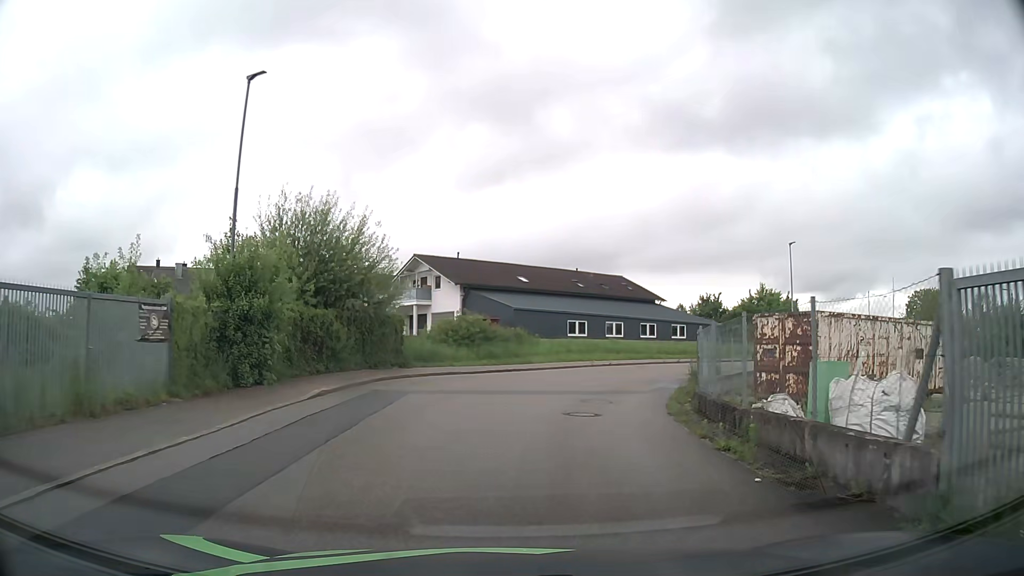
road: residential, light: Day
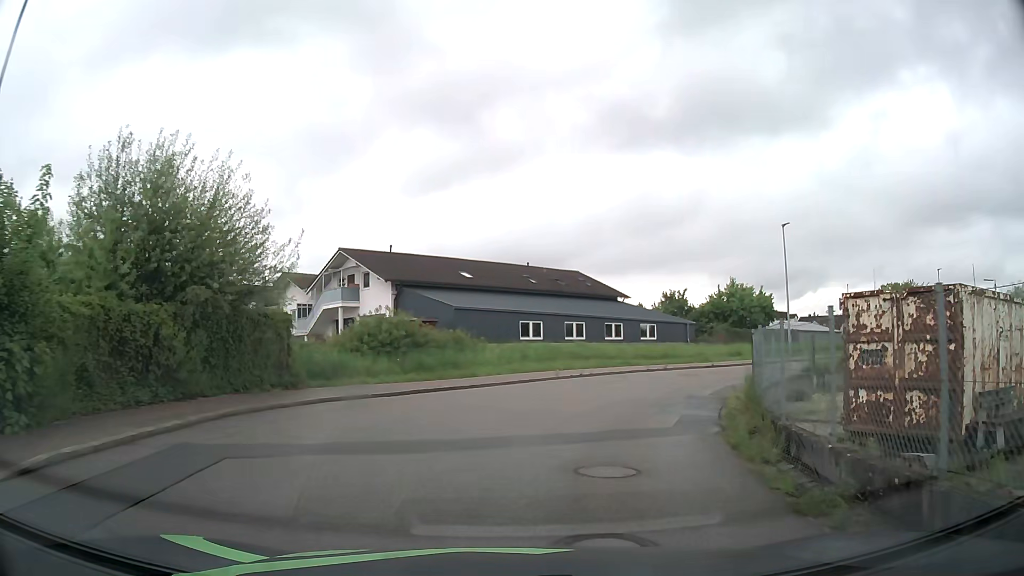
(+0.3, +8.2) m; +5°
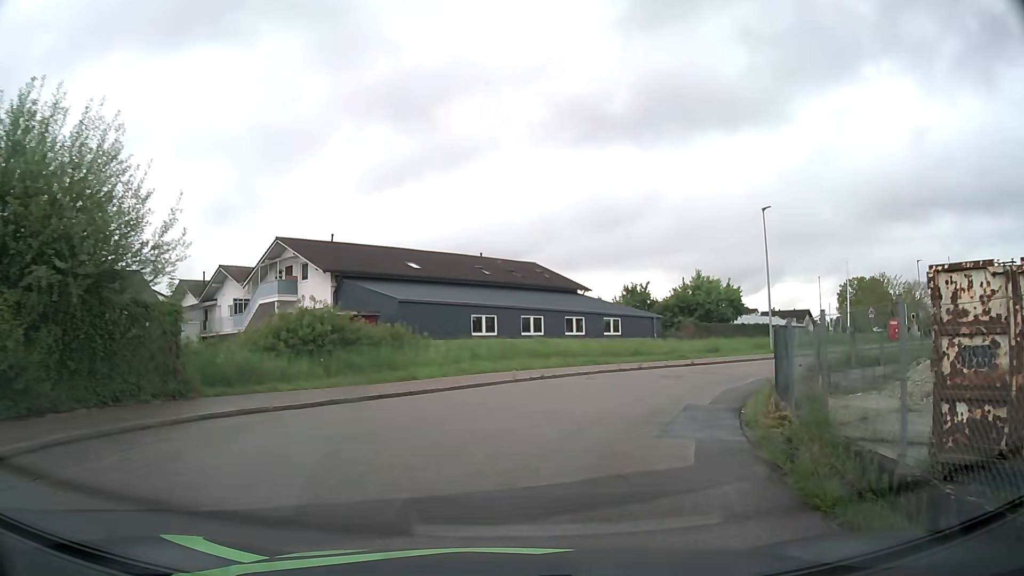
(+0.1, +4.1) m; +4°
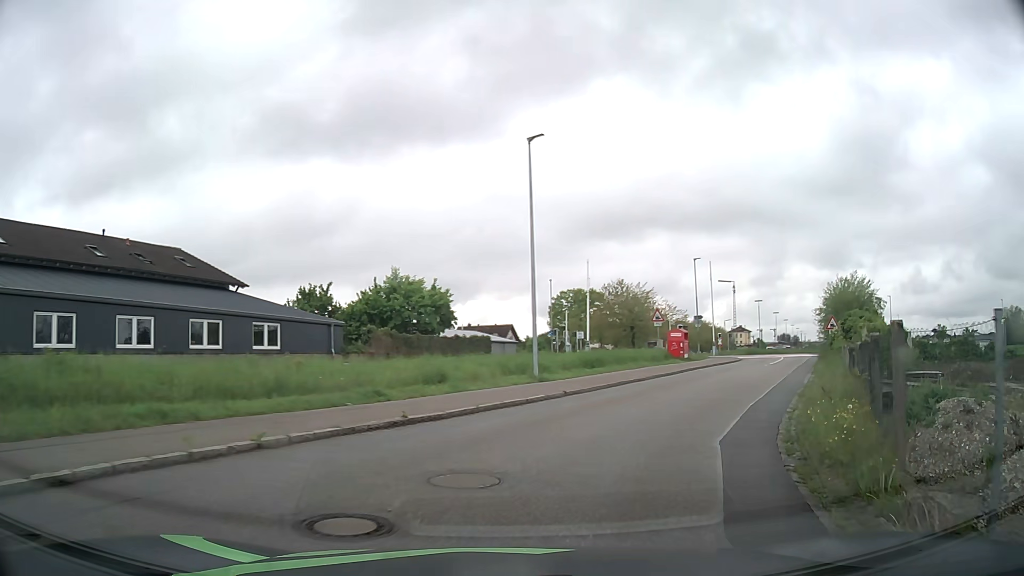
(+3.1, +16.2) m; +25°
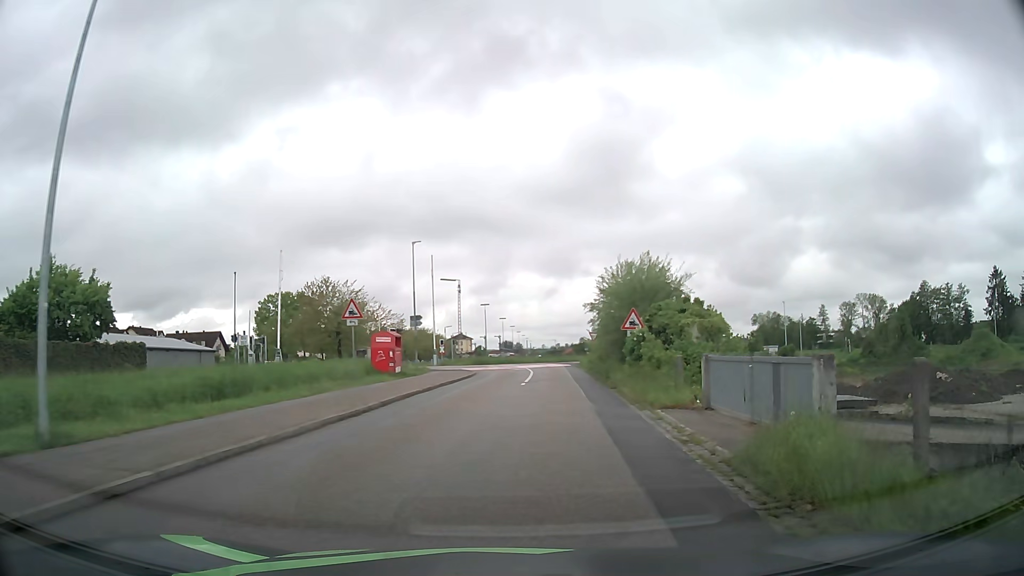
(+3.1, +12.8) m; +25°
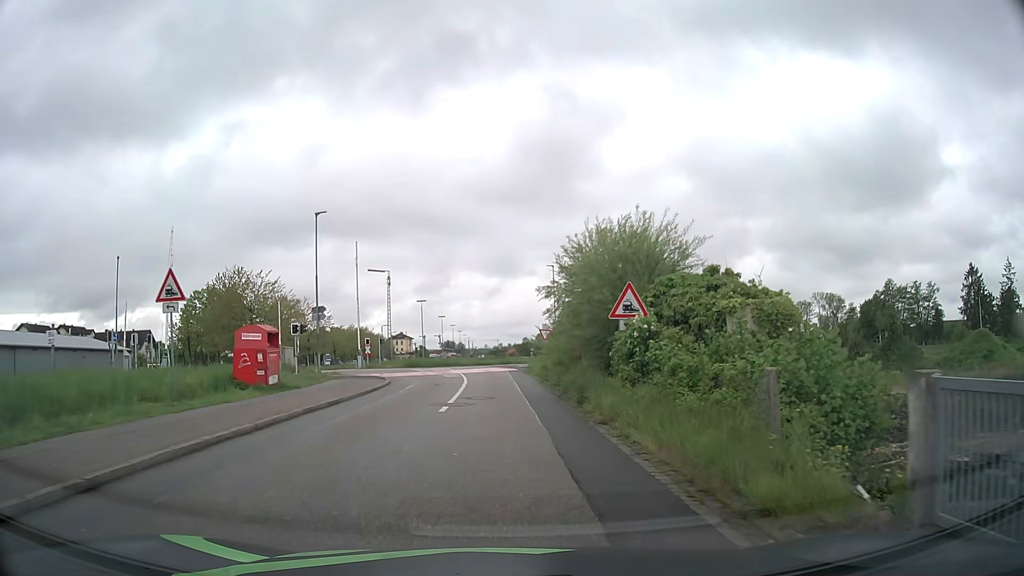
(+0.7, +9.7) m; +6°
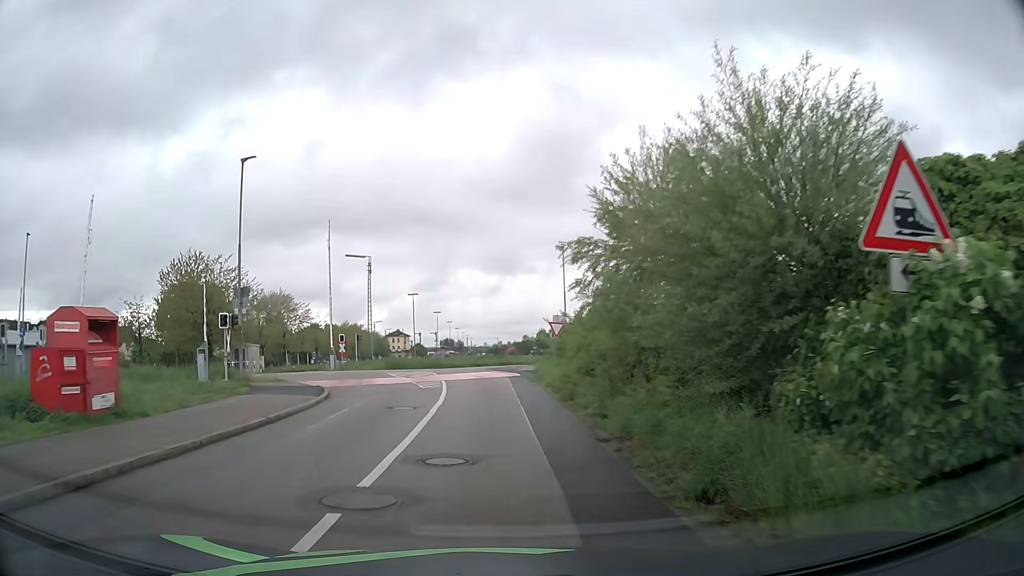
(0.0, +10.0) m; 0°
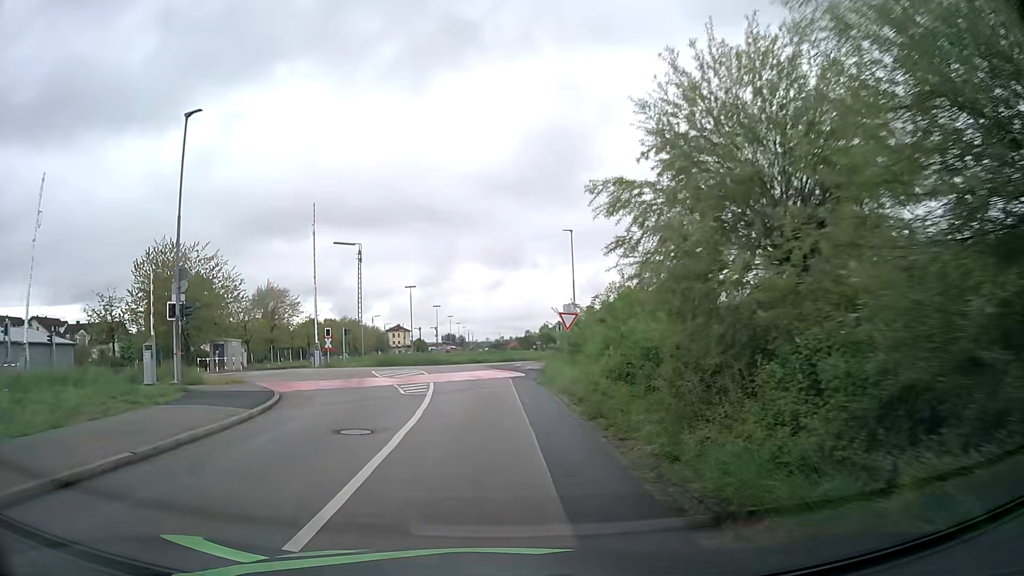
(0.0, +4.9) m; 0°
